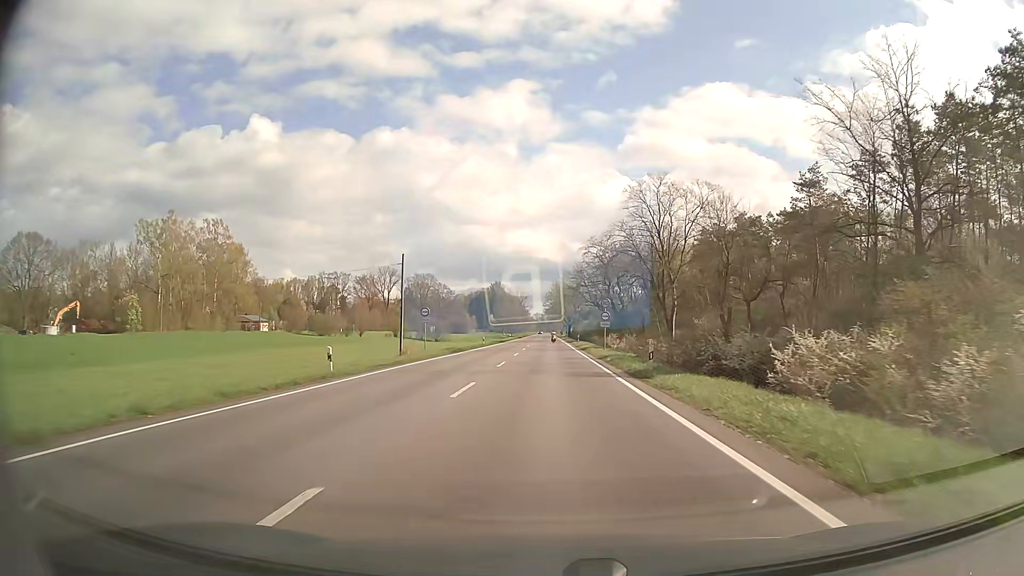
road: secondary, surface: asphalt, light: Day
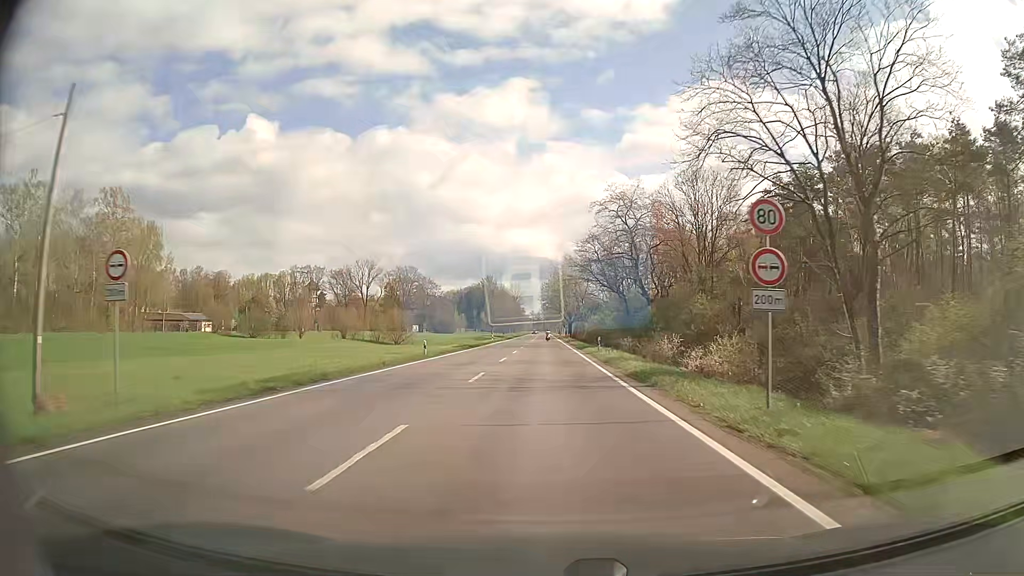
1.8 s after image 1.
(+0.1, +32.3) m; 0°
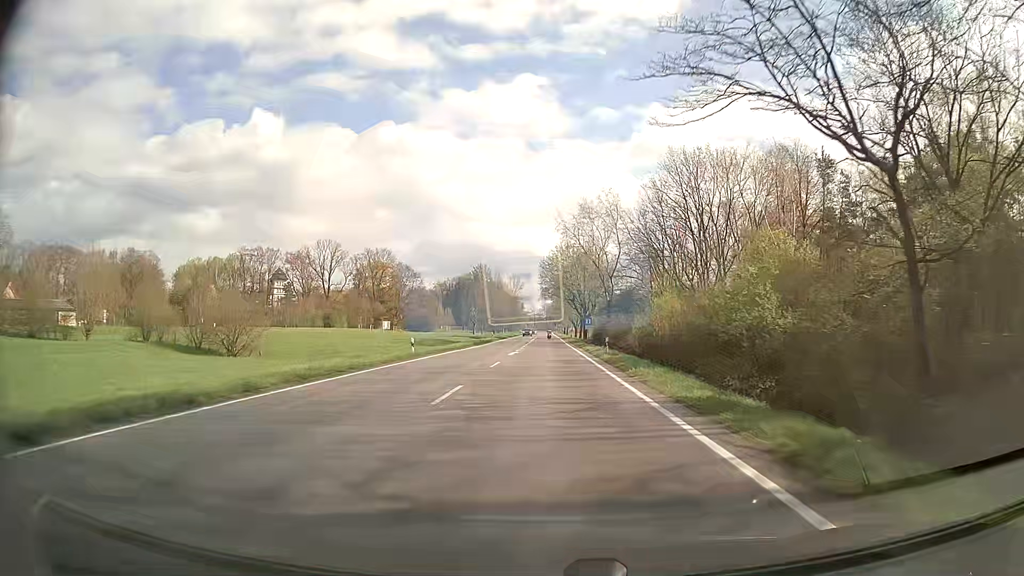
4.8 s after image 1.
(-0.1, +54.0) m; 0°
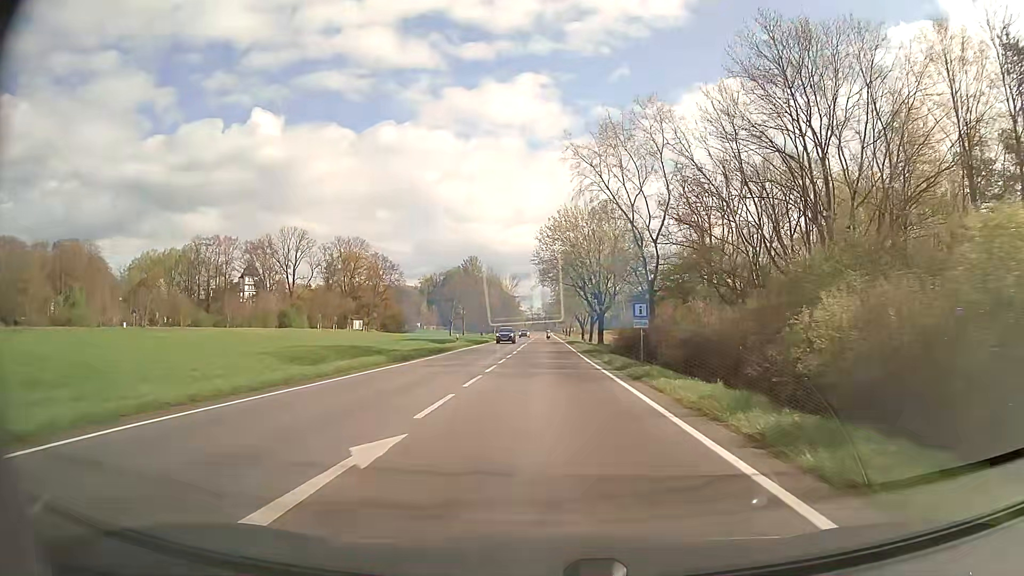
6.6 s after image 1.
(0.0, +32.4) m; 0°
(0, +10) (0, +20) (0, +30) (0, +40) (0, +50) (0, +60) (0, +70) (0, +80) (0, +90) (0, +100) m
